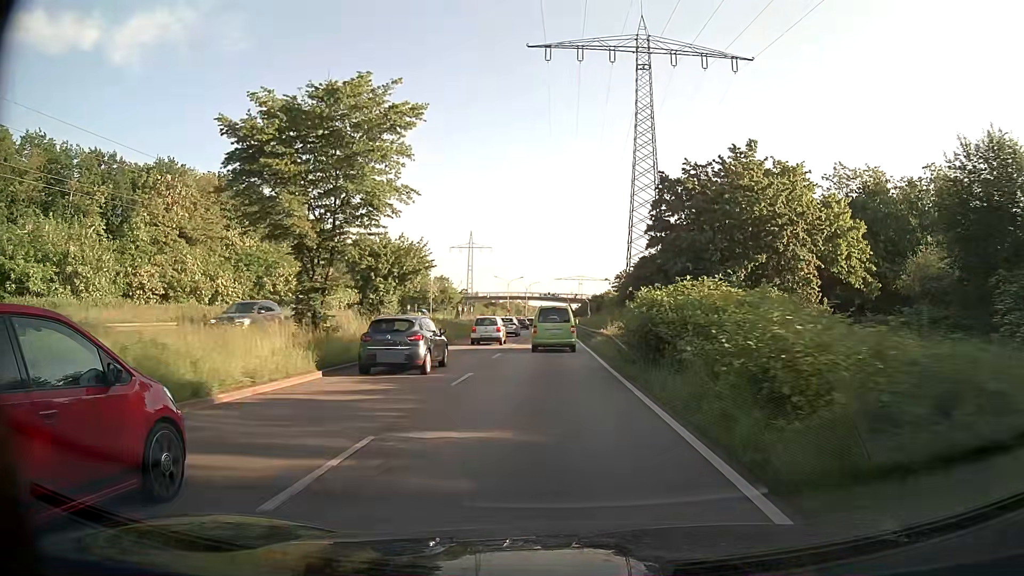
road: primary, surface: asphalt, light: Day
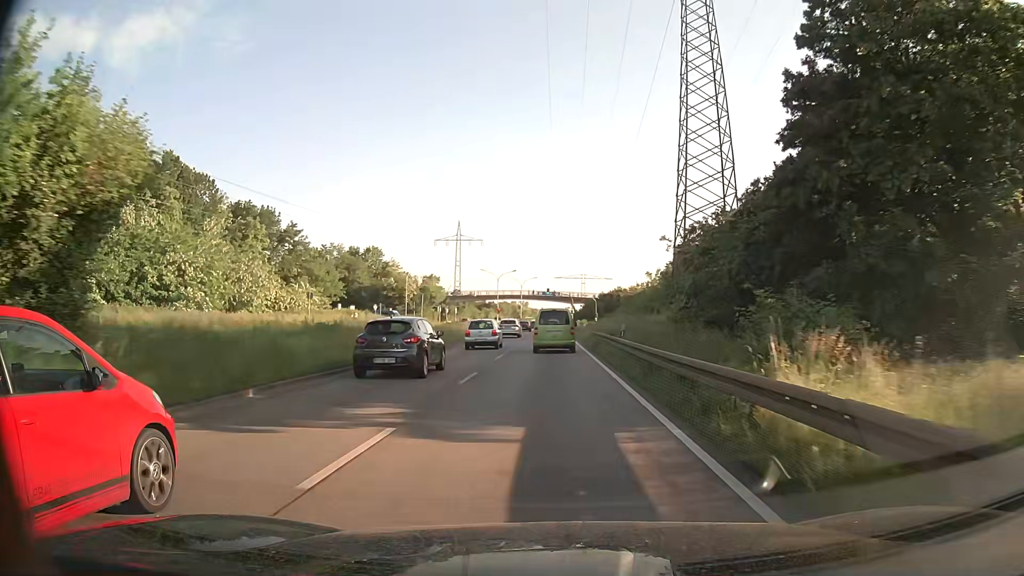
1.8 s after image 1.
(+0.1, +26.4) m; 0°
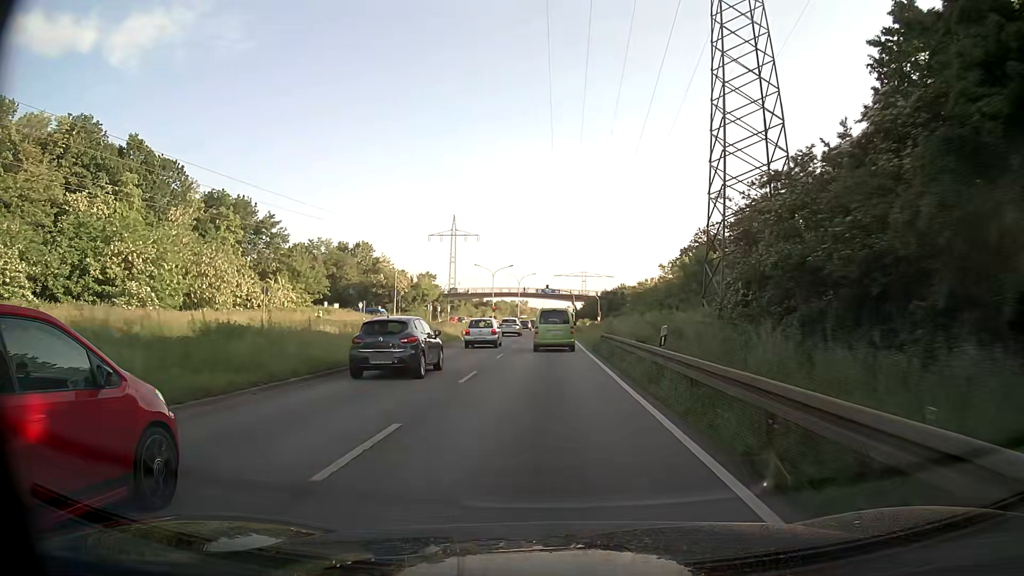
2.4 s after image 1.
(0.0, +8.7) m; 0°
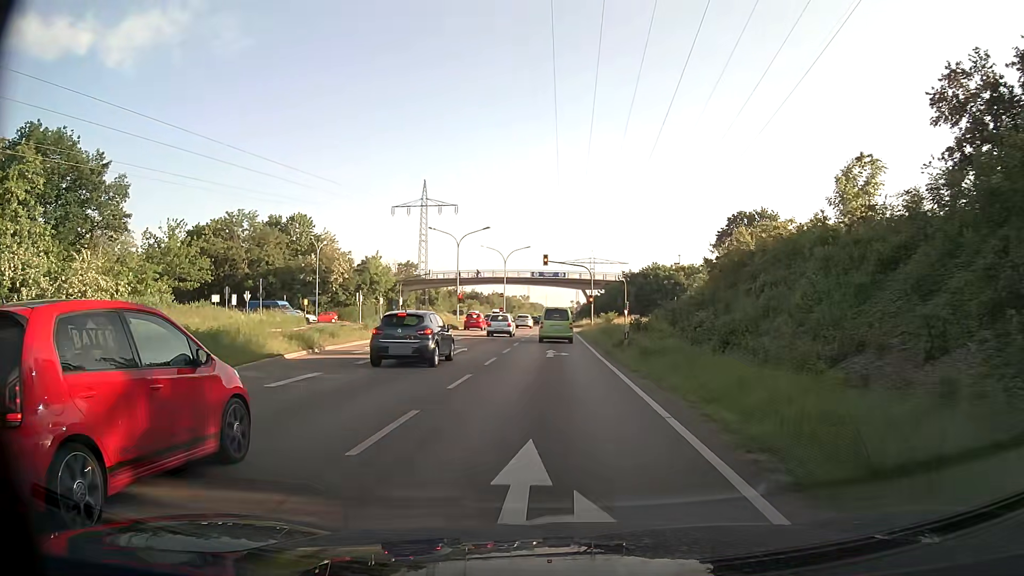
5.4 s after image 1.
(0.0, +41.0) m; 0°
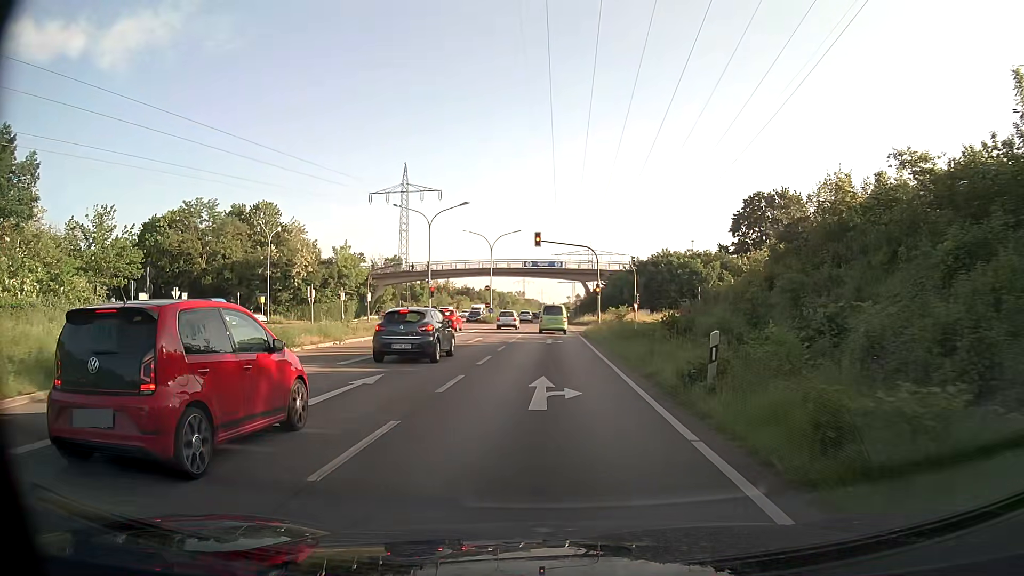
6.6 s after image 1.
(0.0, +12.8) m; 0°
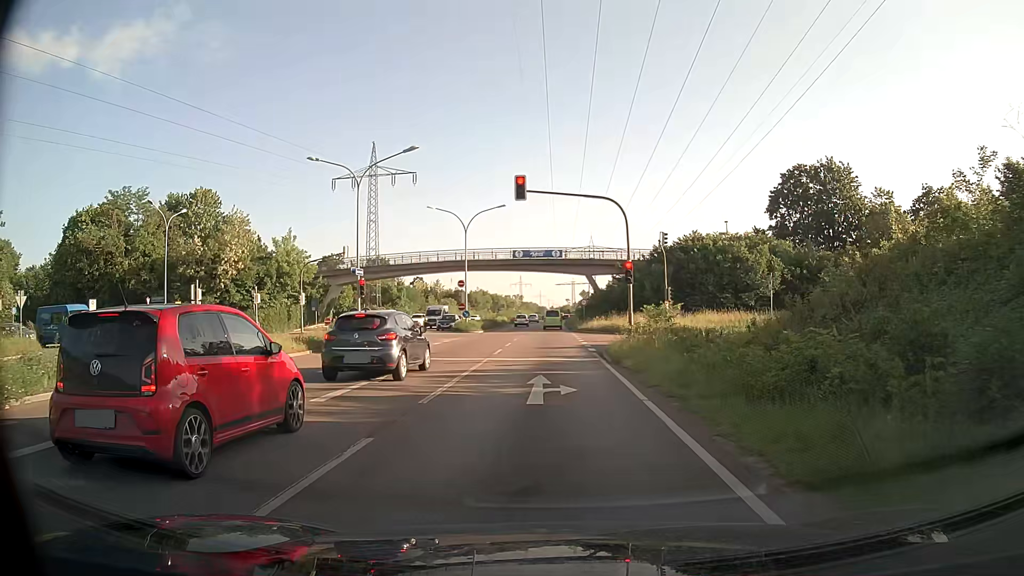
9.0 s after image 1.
(+0.1, +18.7) m; 0°
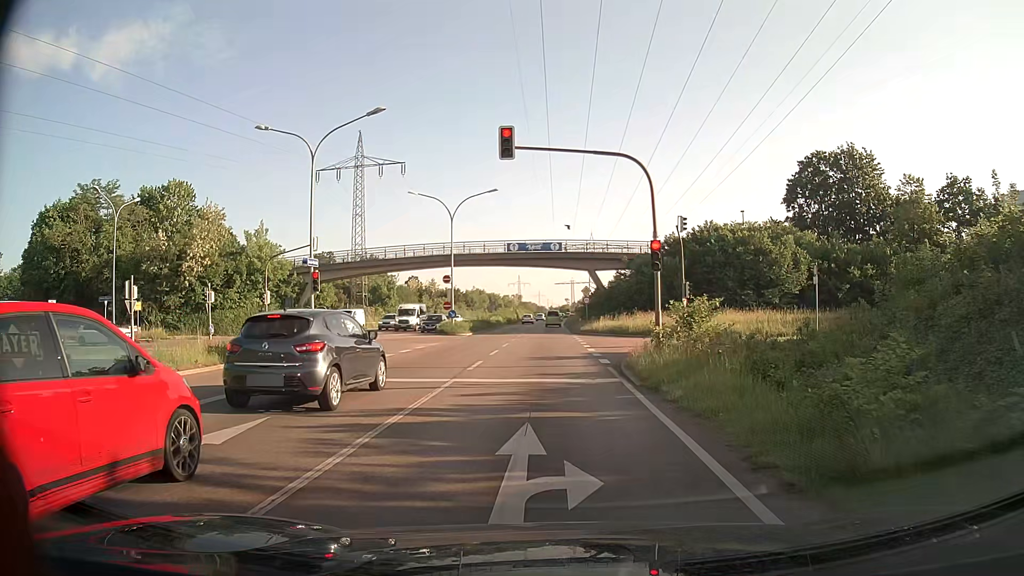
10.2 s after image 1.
(0.0, +6.5) m; 0°
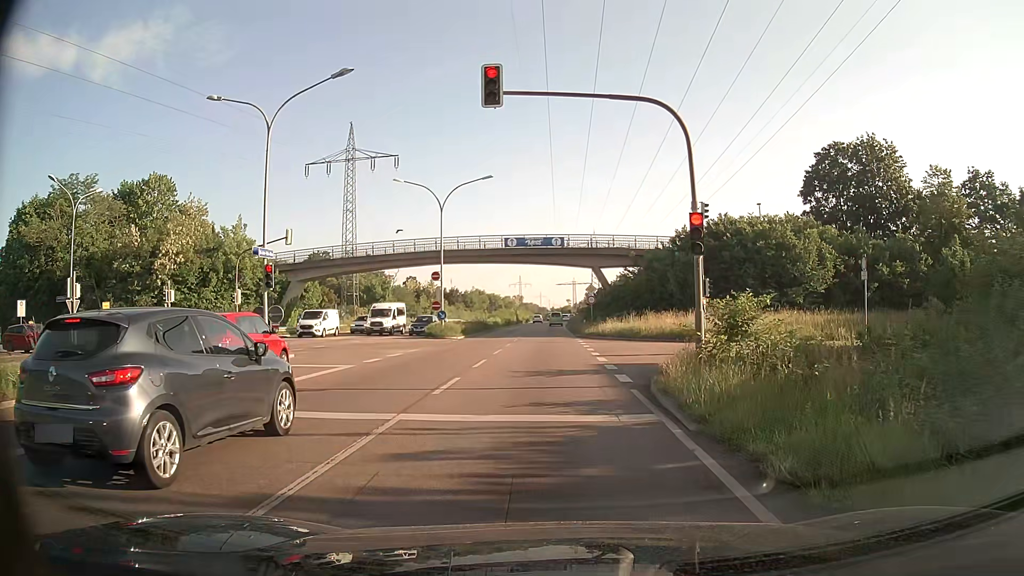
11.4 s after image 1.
(0.0, +4.7) m; 0°
